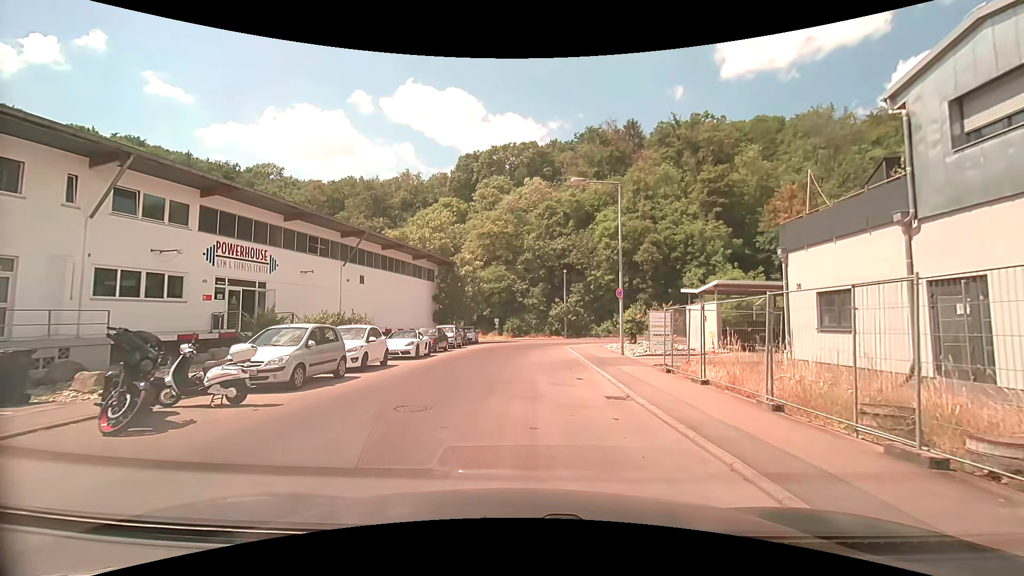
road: unclassified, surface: asphalt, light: Day
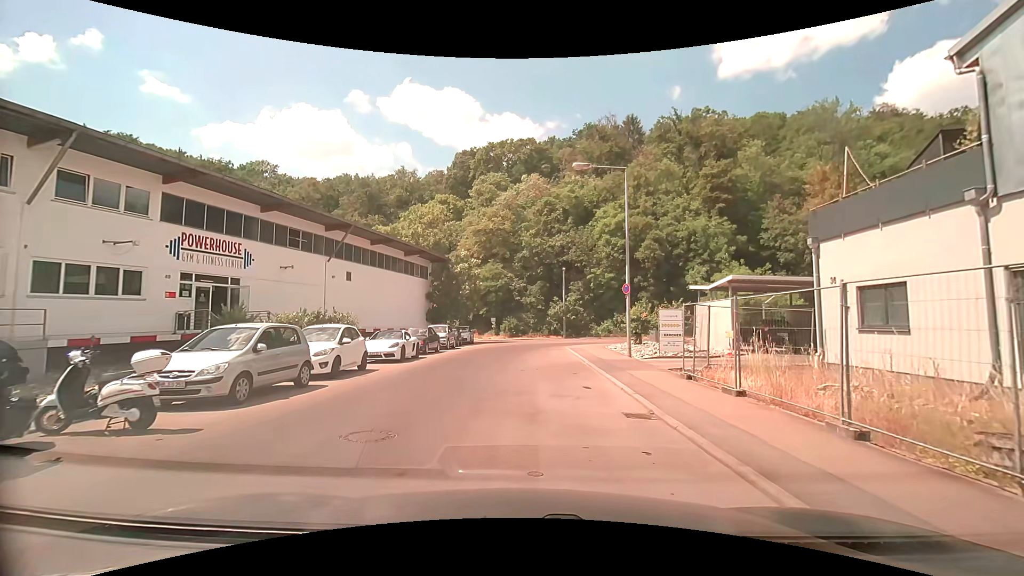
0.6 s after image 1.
(0.0, +2.2) m; 0°
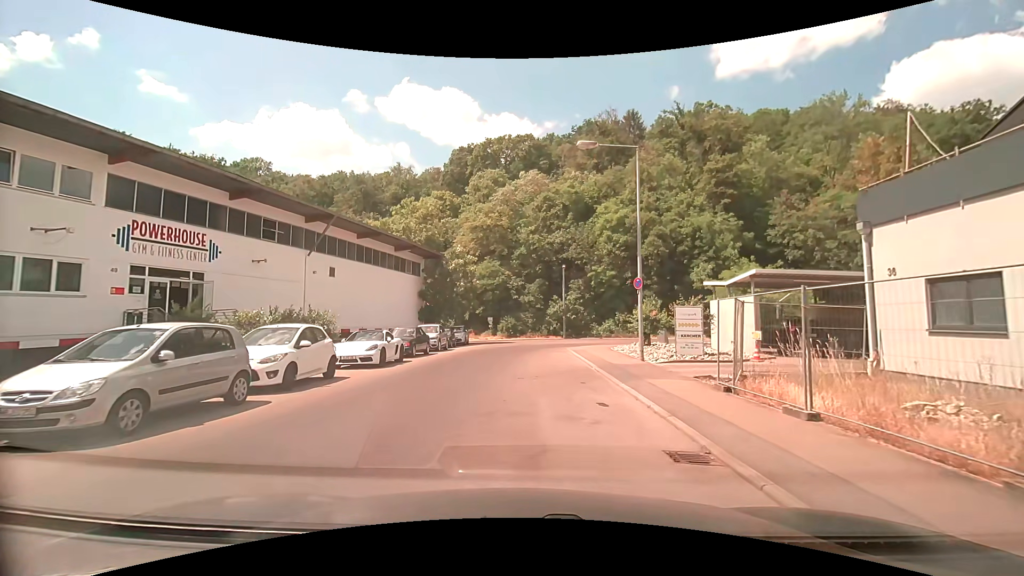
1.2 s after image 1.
(0.0, +2.6) m; 0°
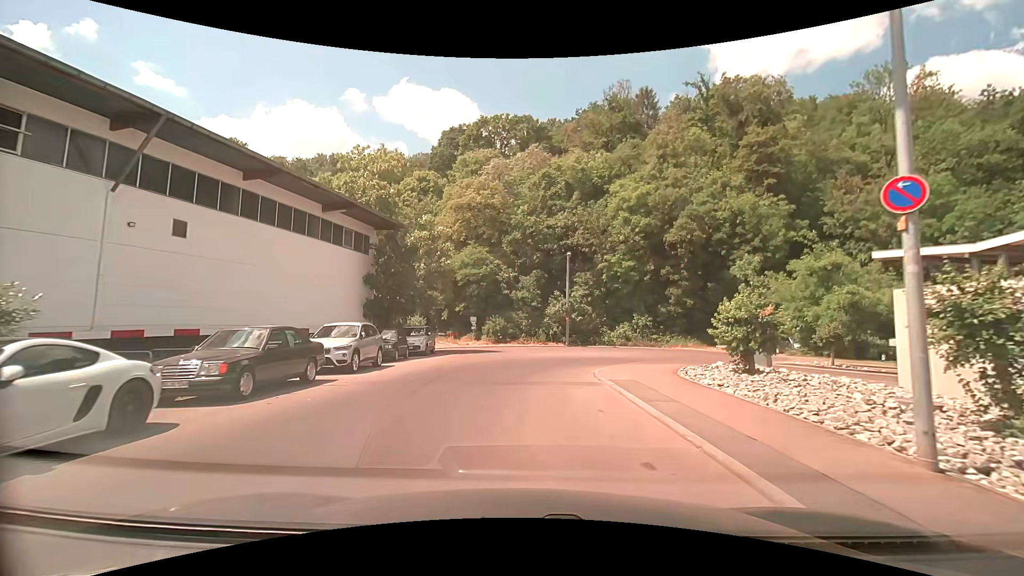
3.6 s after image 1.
(+0.2, +13.5) m; +1°
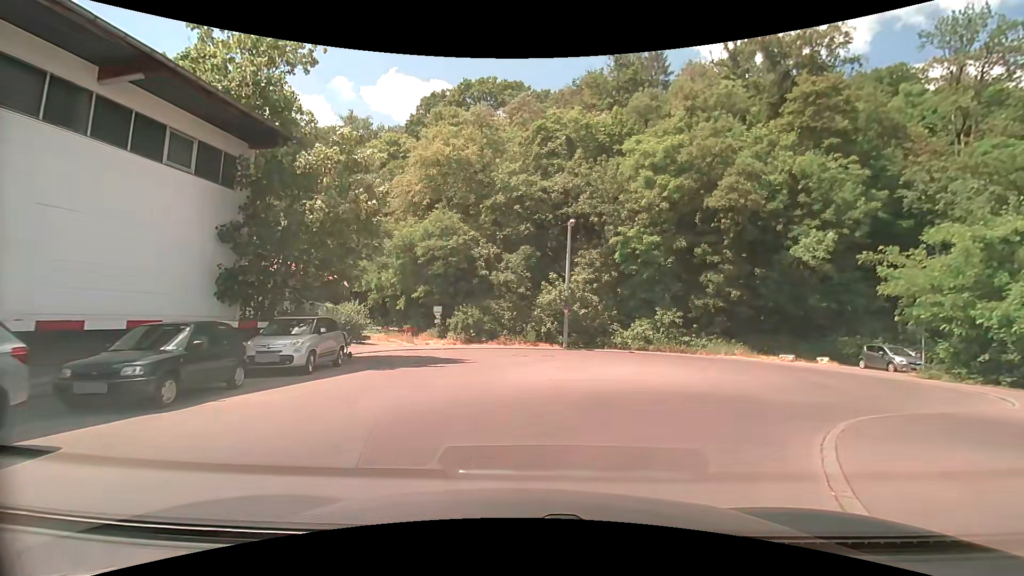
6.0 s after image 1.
(0.0, +13.1) m; +2°
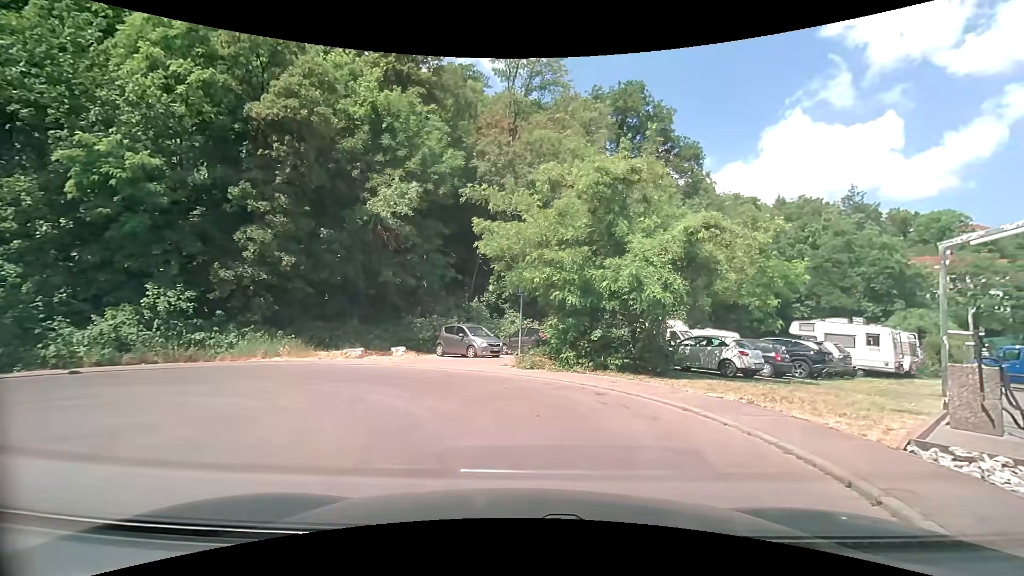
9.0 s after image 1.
(+4.5, +12.1) m; +46°
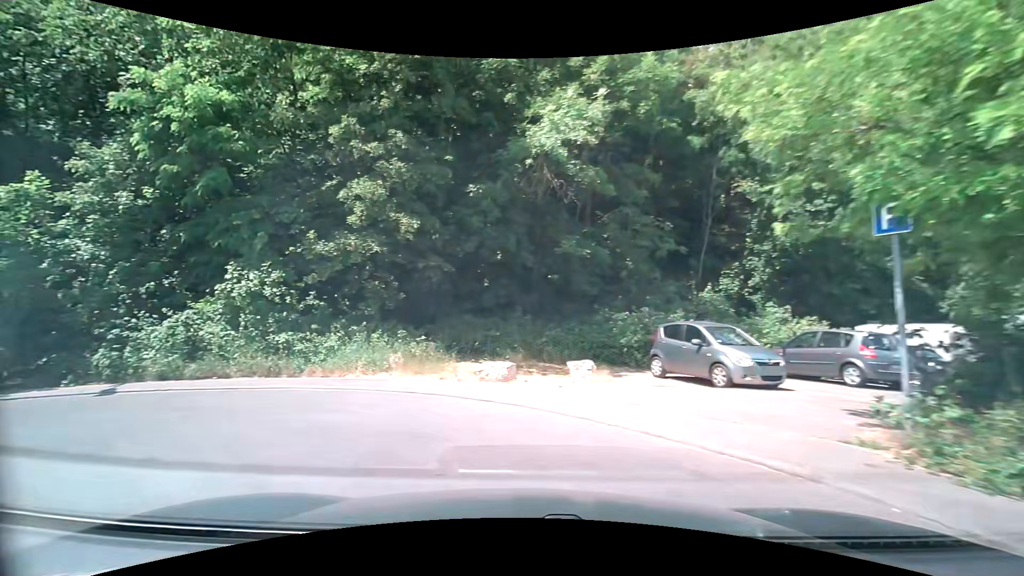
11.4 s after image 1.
(-0.8, +10.3) m; -23°
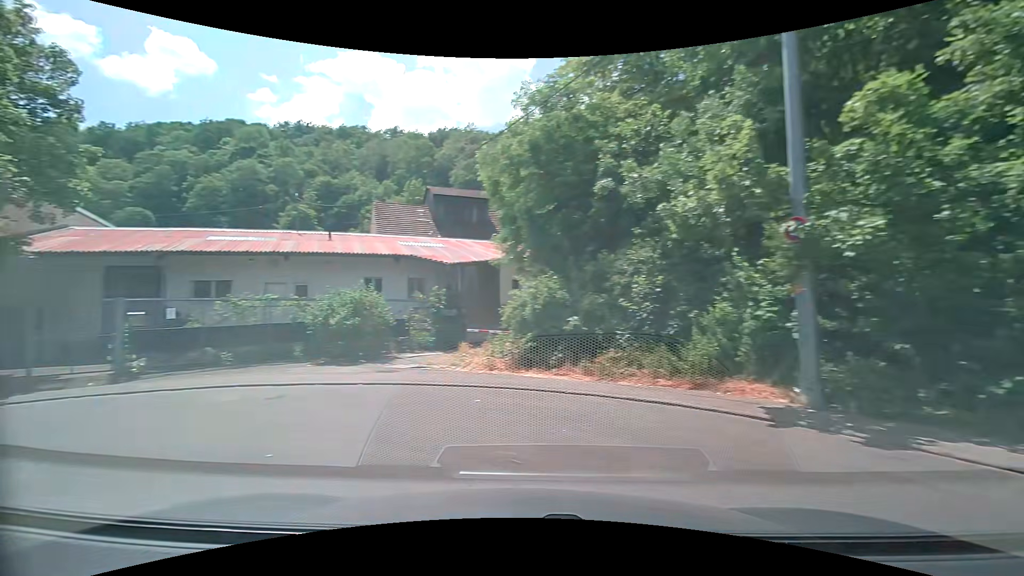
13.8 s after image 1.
(-5.4, +6.9) m; -81°
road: service
(-7, +6) (-16, +4) (-25, -1) (-33, -6) (-42, -12) (-50, -17) (-58, -23) (-66, -29) (-75, -34) (-83, -40) m
